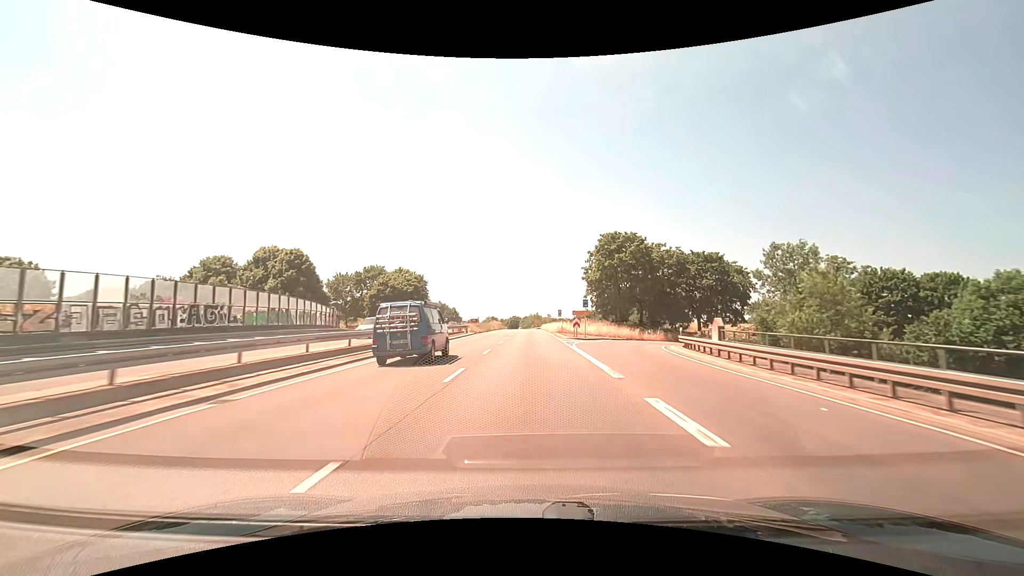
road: trunk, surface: asphalt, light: Day
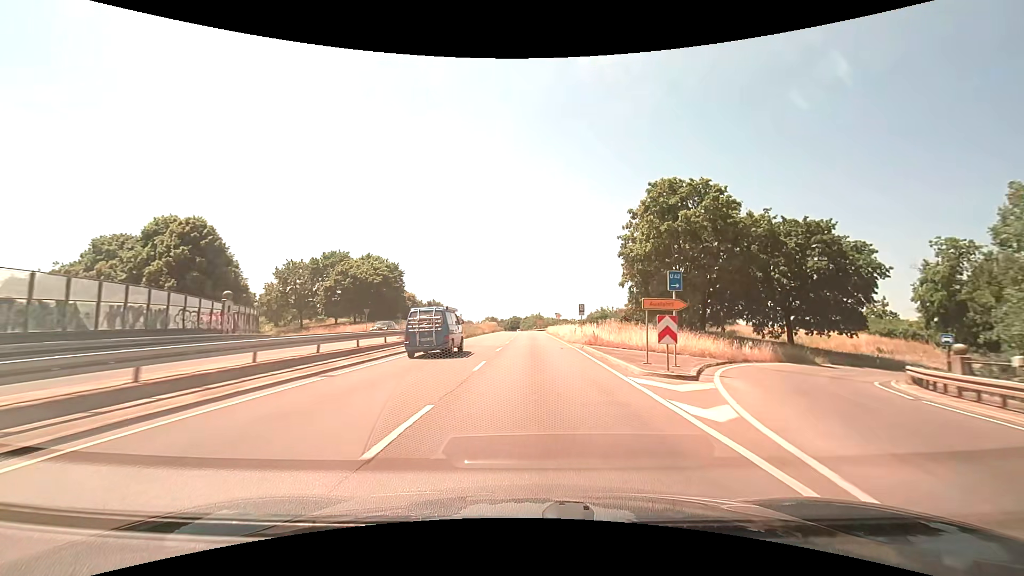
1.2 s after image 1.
(-0.1, +23.8) m; 0°
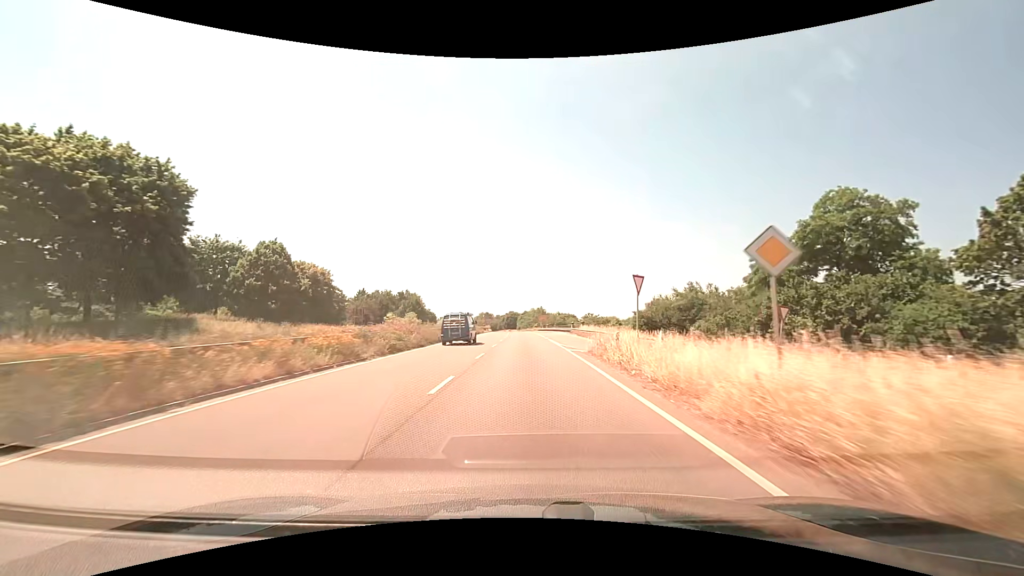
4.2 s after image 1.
(+0.5, +58.8) m; 0°
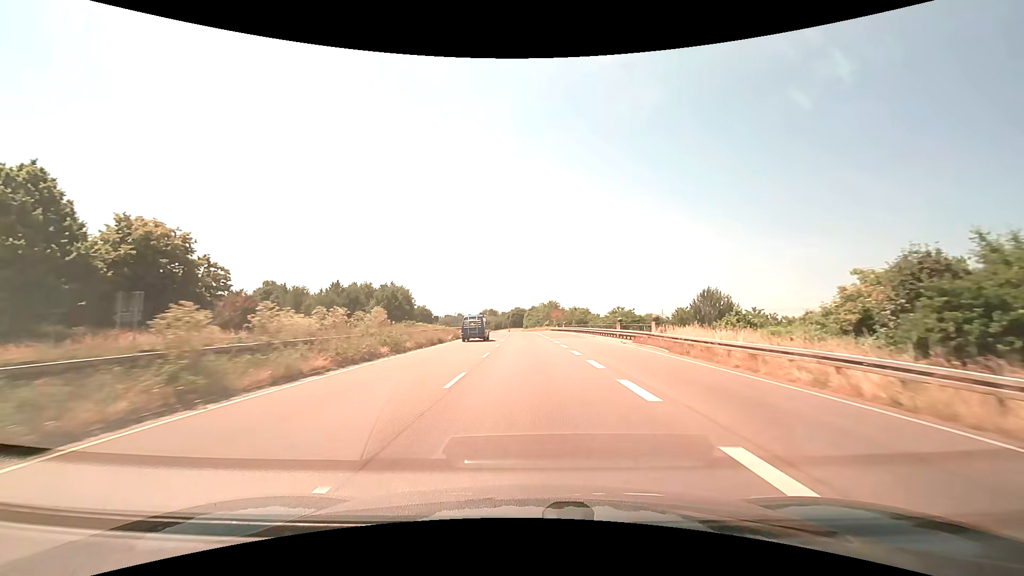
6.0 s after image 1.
(-0.2, +35.4) m; -1°
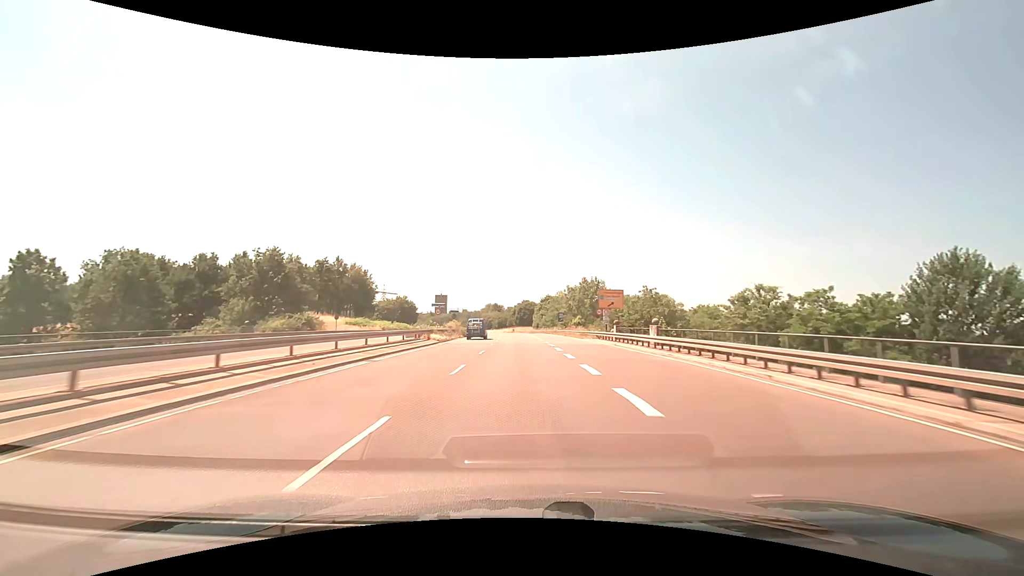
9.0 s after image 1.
(-0.7, +61.3) m; -1°
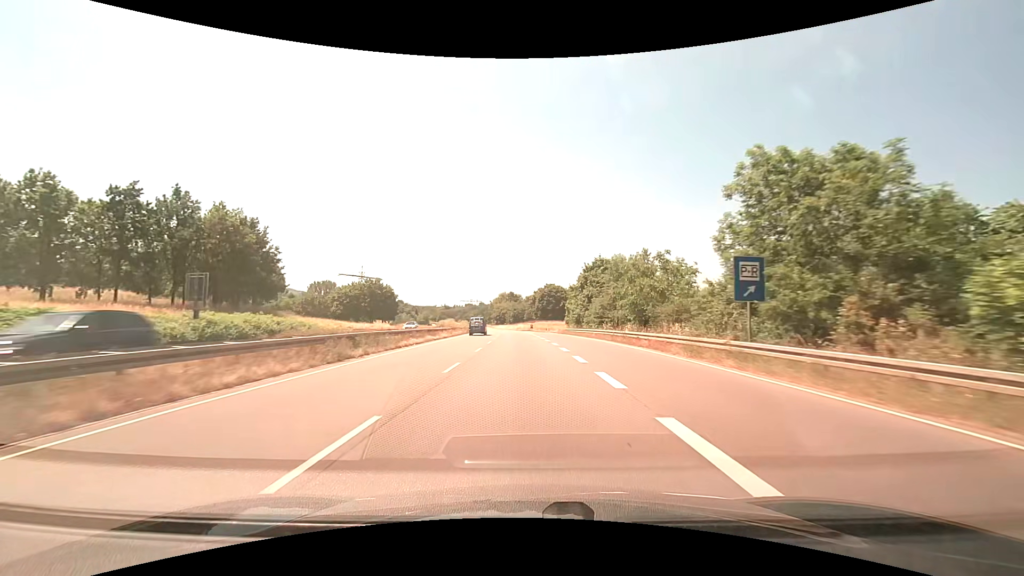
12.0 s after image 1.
(-1.2, +63.4) m; -2°
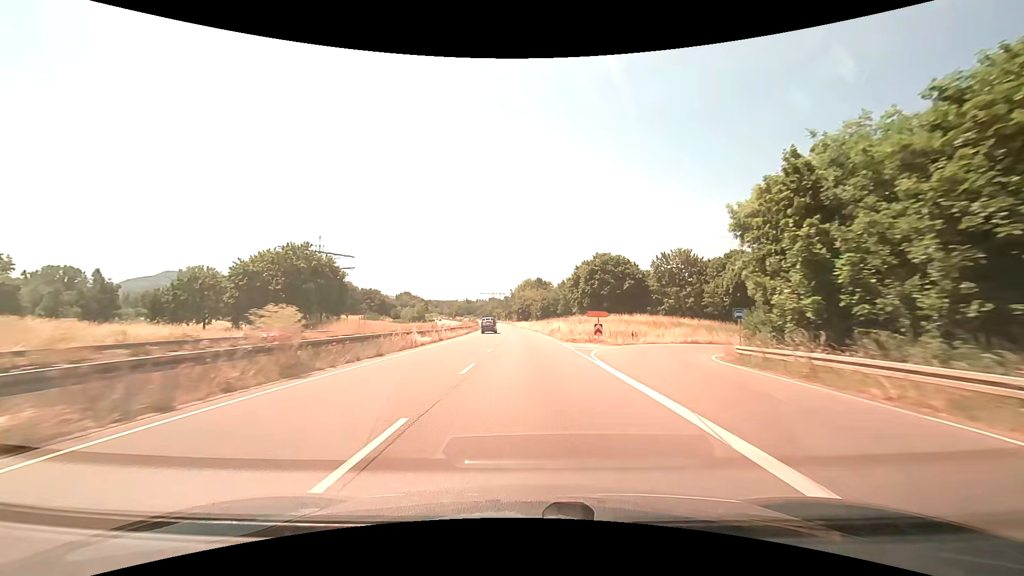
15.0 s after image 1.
(-1.8, +63.4) m; -3°
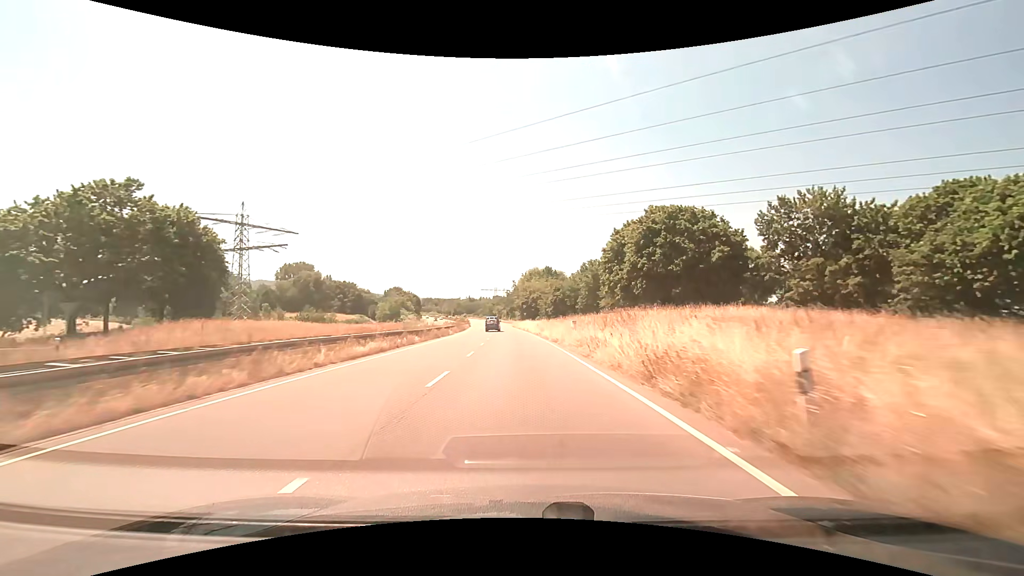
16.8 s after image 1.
(-0.2, +38.7) m; -1°
(0, +10) (0, +20) (-1, +30) (-1, +40) (-1, +50) (-2, +60) (-3, +70) (-4, +80) (-5, +90) (-6, +100) m
